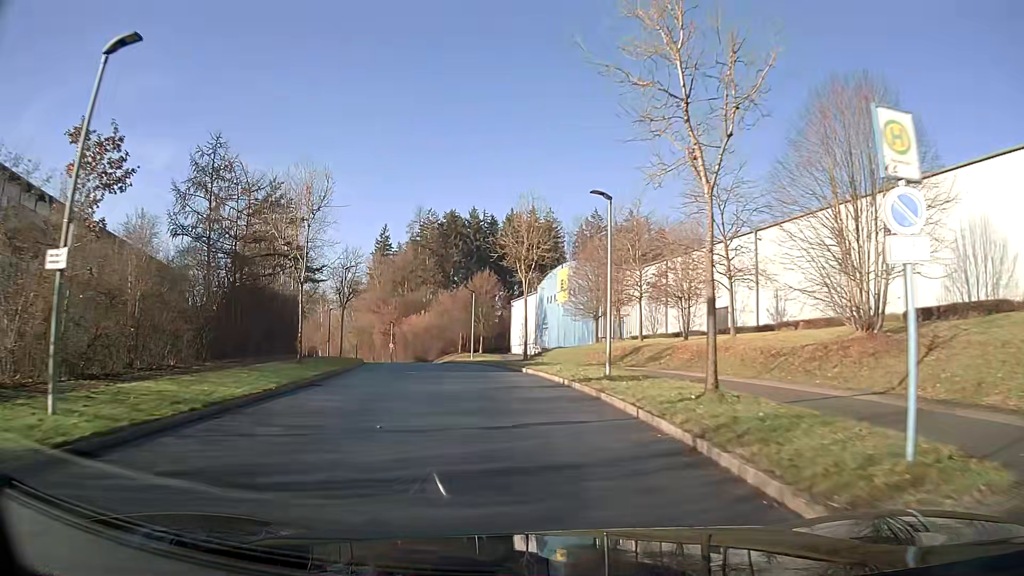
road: residential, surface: asphalt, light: Day
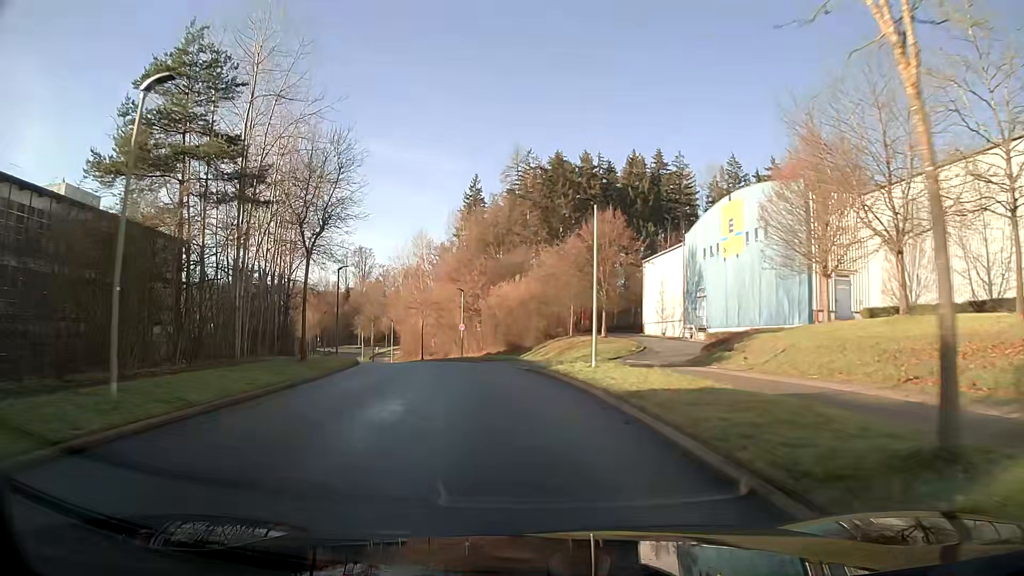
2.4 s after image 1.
(-2.4, +28.3) m; -9°
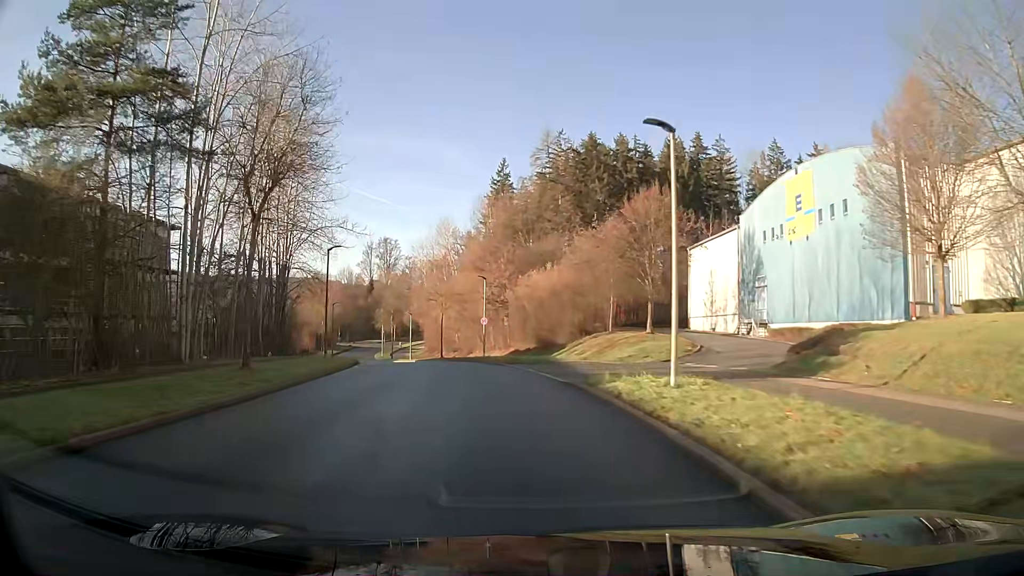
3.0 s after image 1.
(-0.2, +7.3) m; -2°
